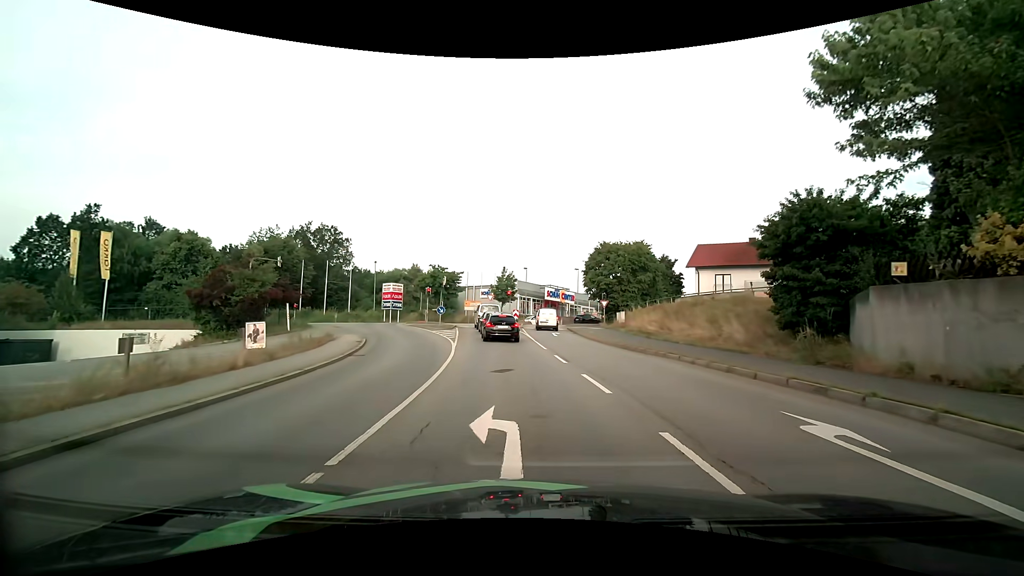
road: primary_link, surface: asphalt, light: Day
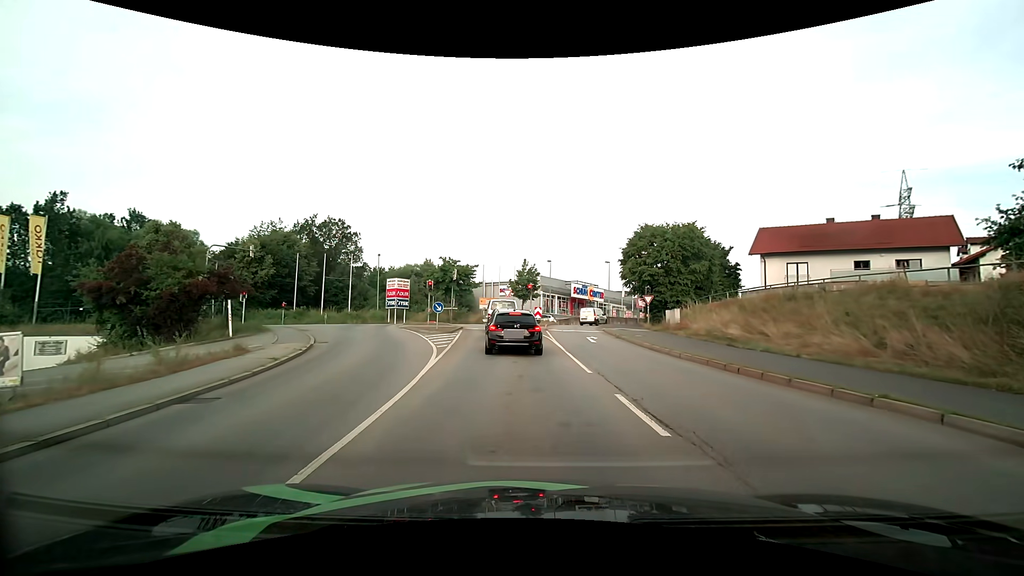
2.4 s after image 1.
(-0.3, +9.2) m; -4°
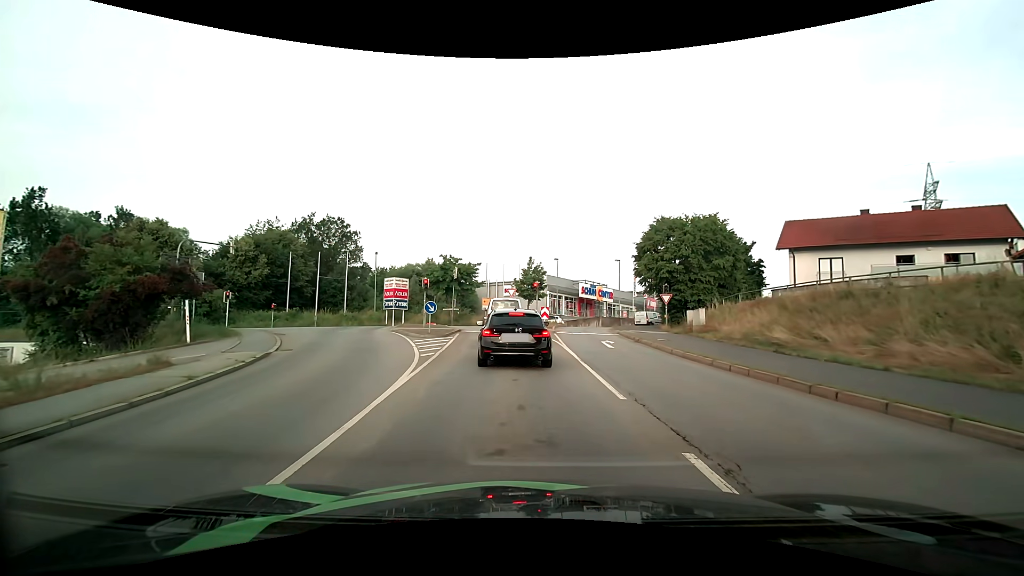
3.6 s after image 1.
(0.0, +3.5) m; +1°
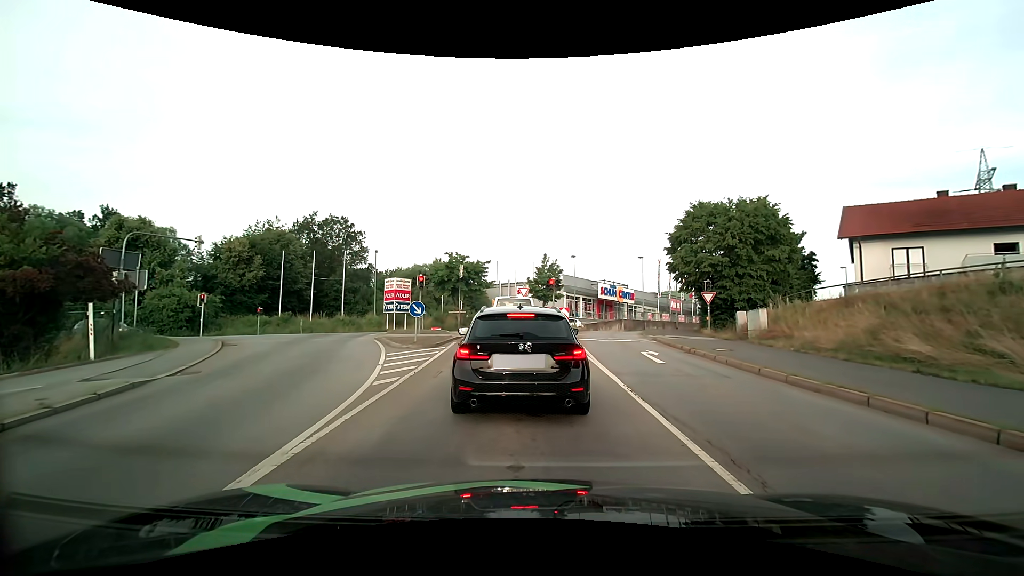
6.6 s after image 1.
(-0.2, +5.5) m; -2°
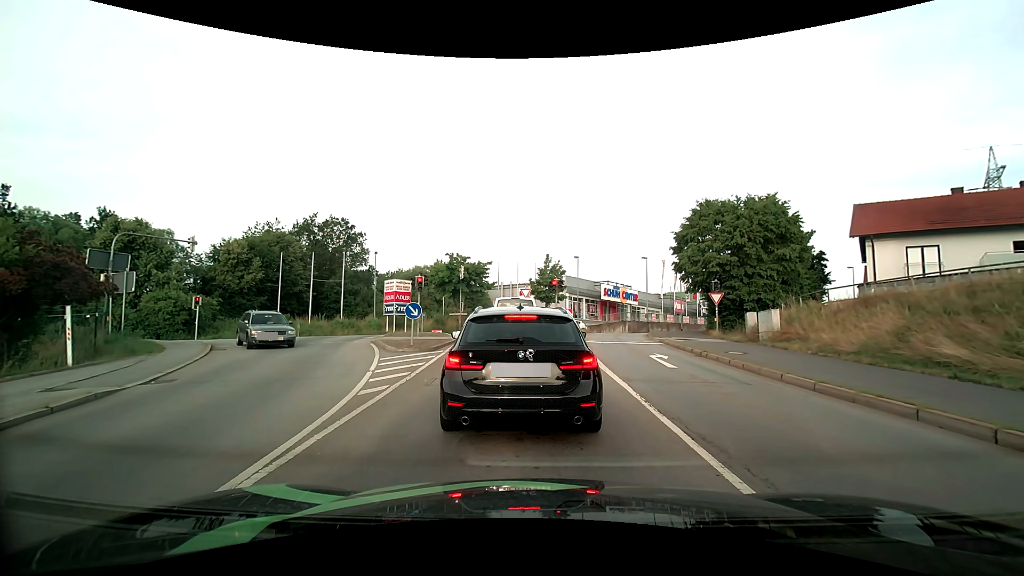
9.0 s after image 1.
(0.0, +0.9) m; 0°
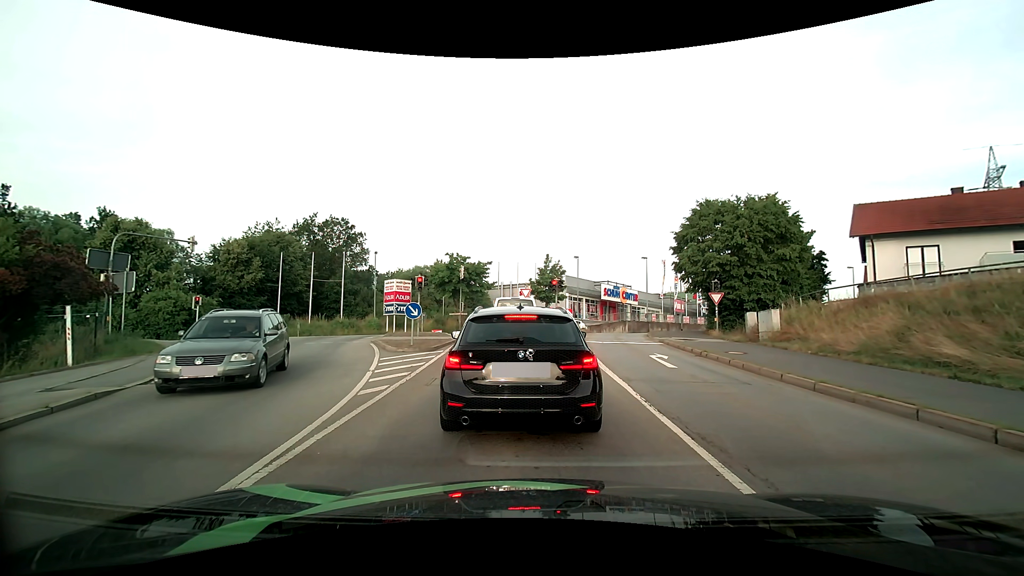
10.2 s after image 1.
(0.0, 0.0) m; 0°
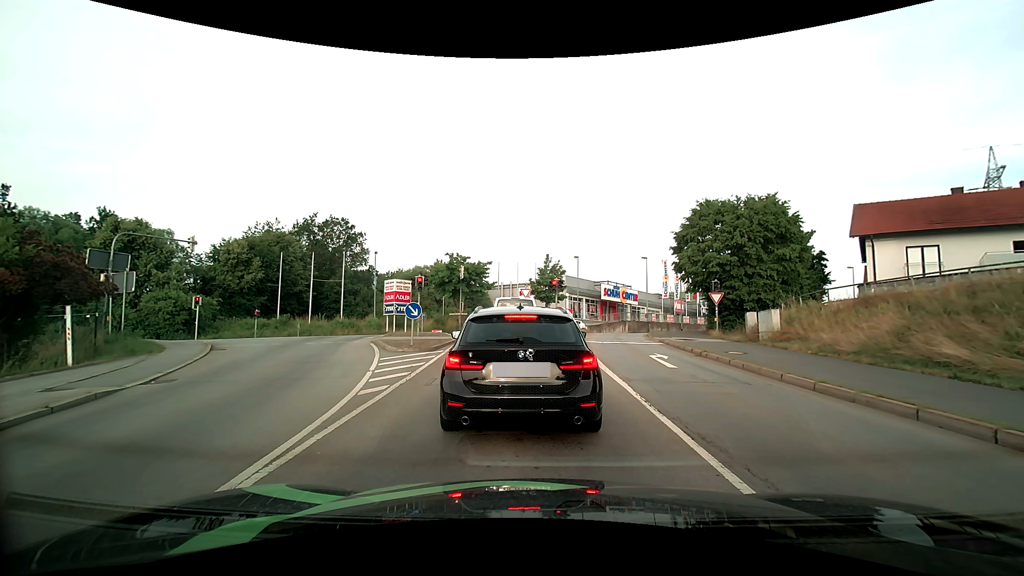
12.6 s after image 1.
(0.0, 0.0) m; 0°
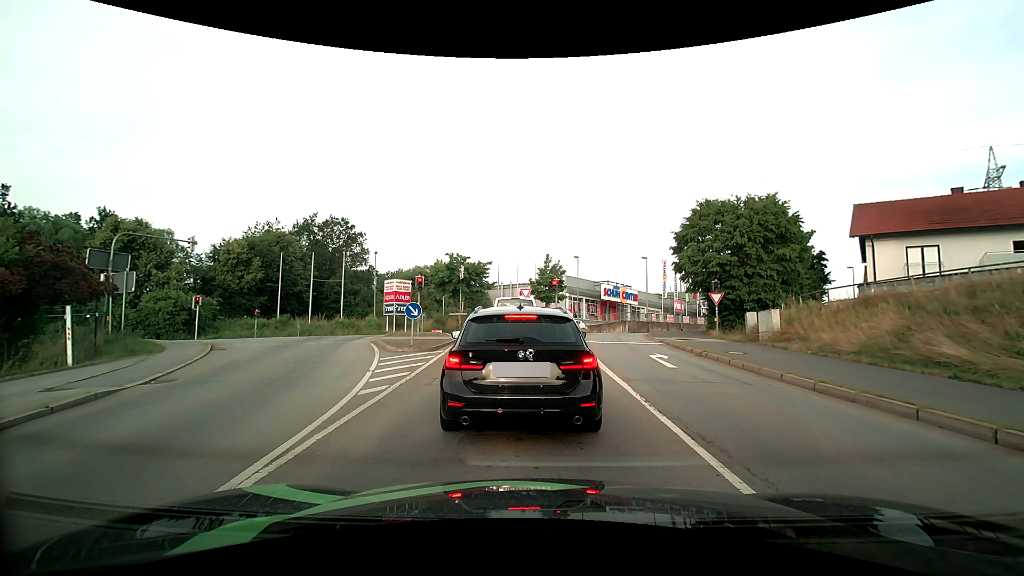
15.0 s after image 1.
(0.0, 0.0) m; 0°
(0, +10) (-1, +20) (-2, +30) (-7, +39) (-15, +43) (-25, +42) (-35, +39) (-45, +38) (-55, +37) (-65, +38) m
